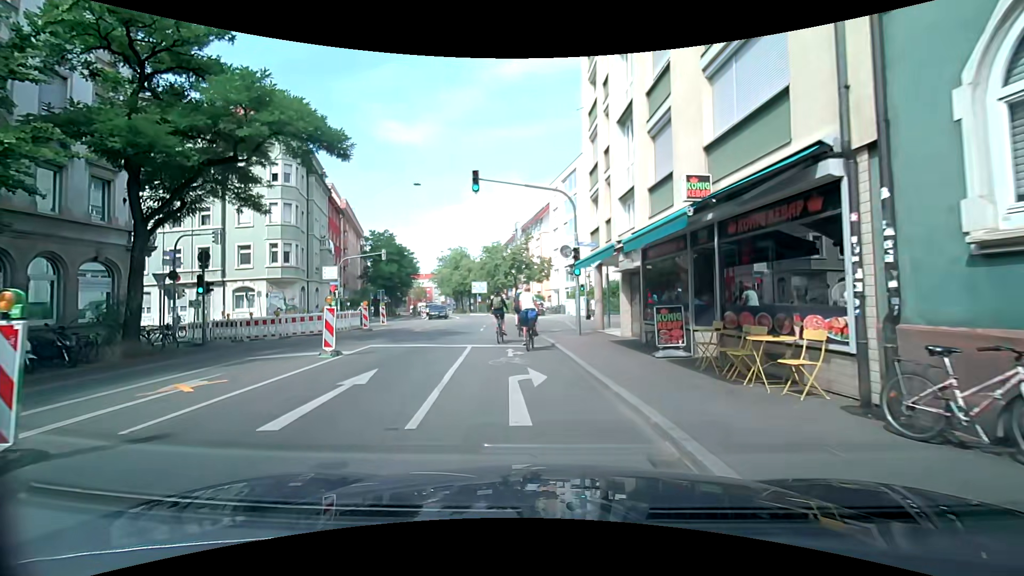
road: secondary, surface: asphalt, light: Day
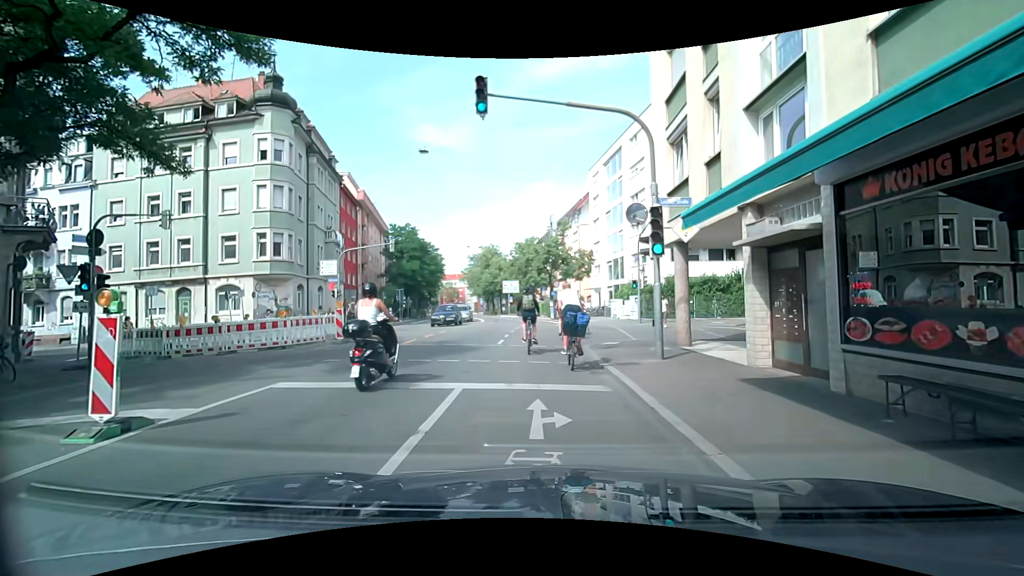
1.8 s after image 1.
(-0.3, +7.6) m; -3°
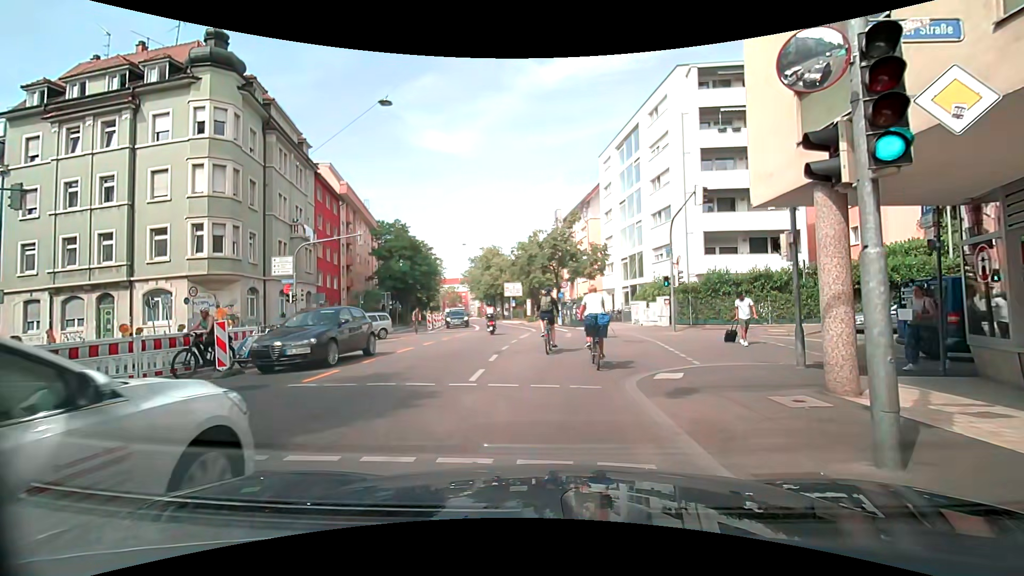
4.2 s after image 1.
(-0.2, +7.0) m; +1°
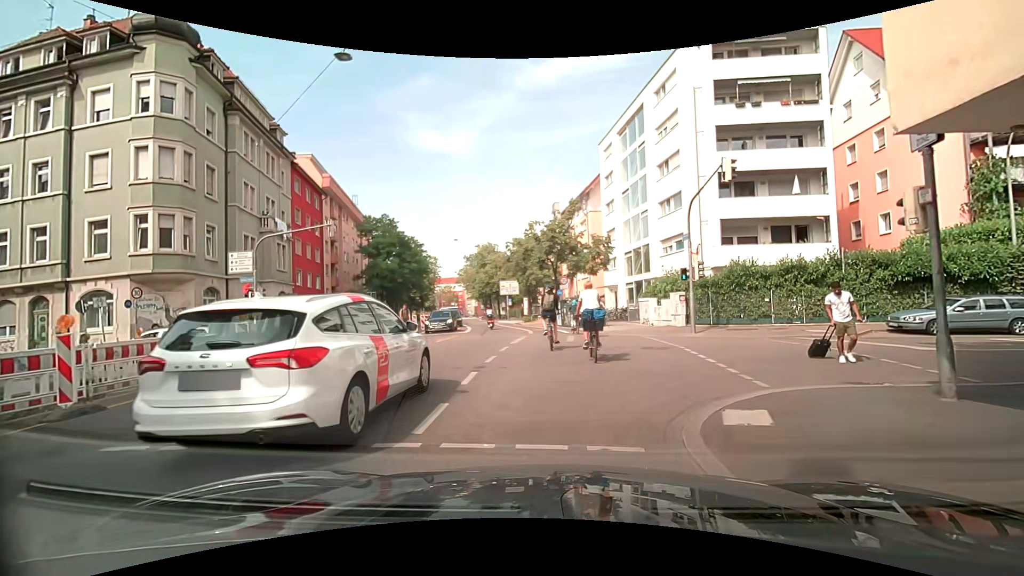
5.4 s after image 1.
(-0.1, +3.7) m; +1°
